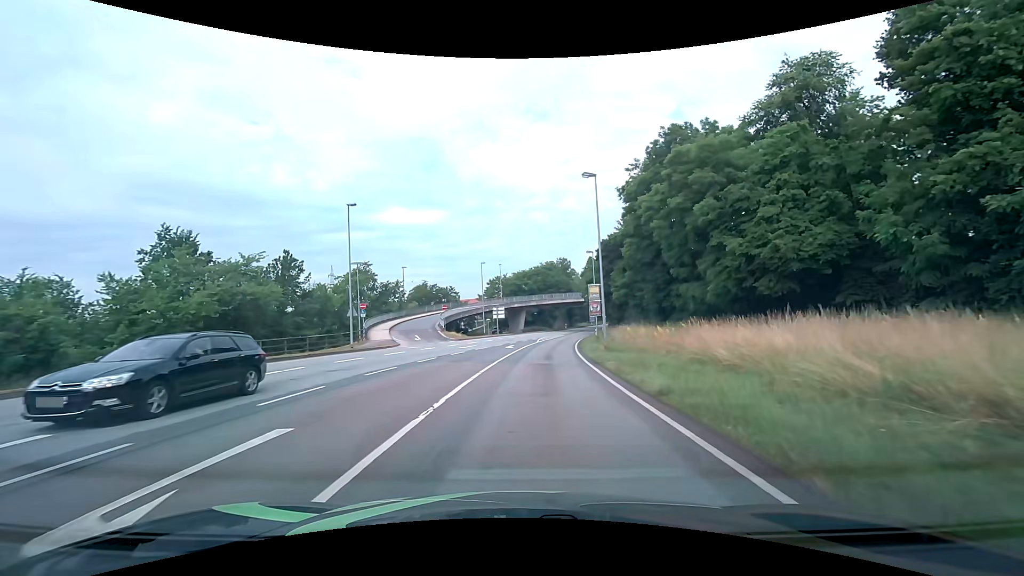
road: primary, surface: asphalt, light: Day
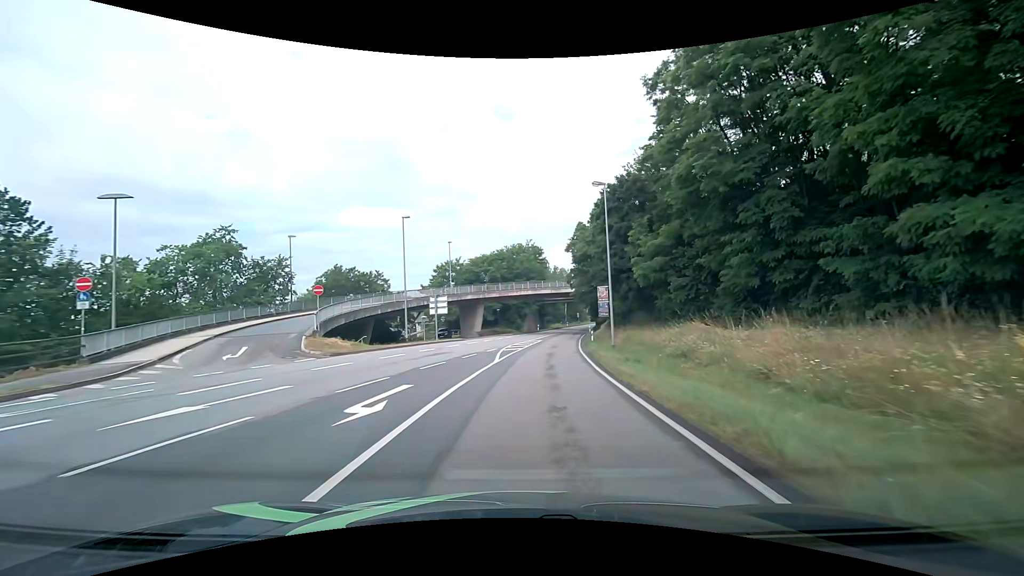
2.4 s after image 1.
(+1.4, +28.6) m; +4°
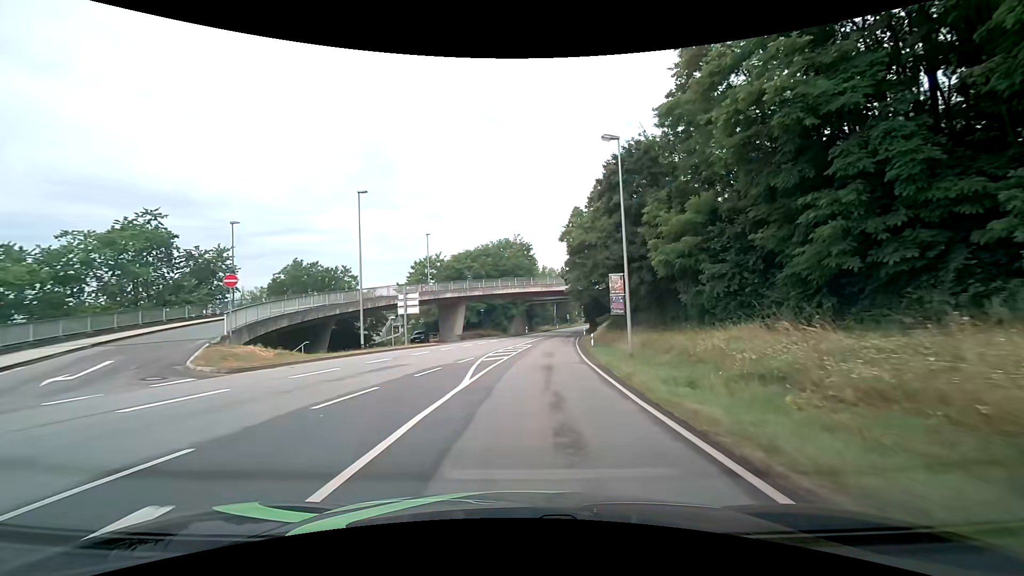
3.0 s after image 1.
(+0.1, +7.9) m; +1°
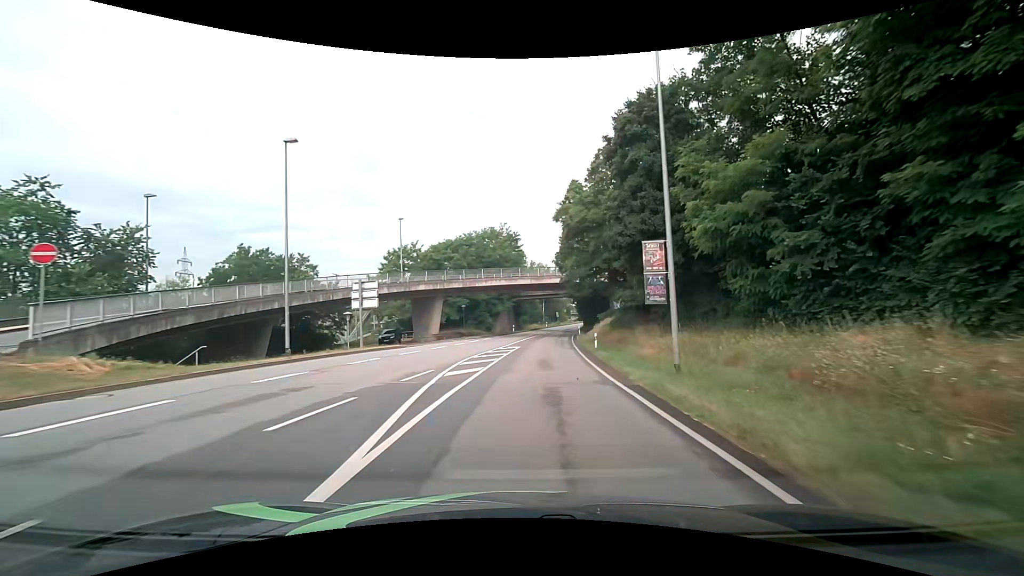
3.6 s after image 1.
(+0.1, +8.2) m; +1°
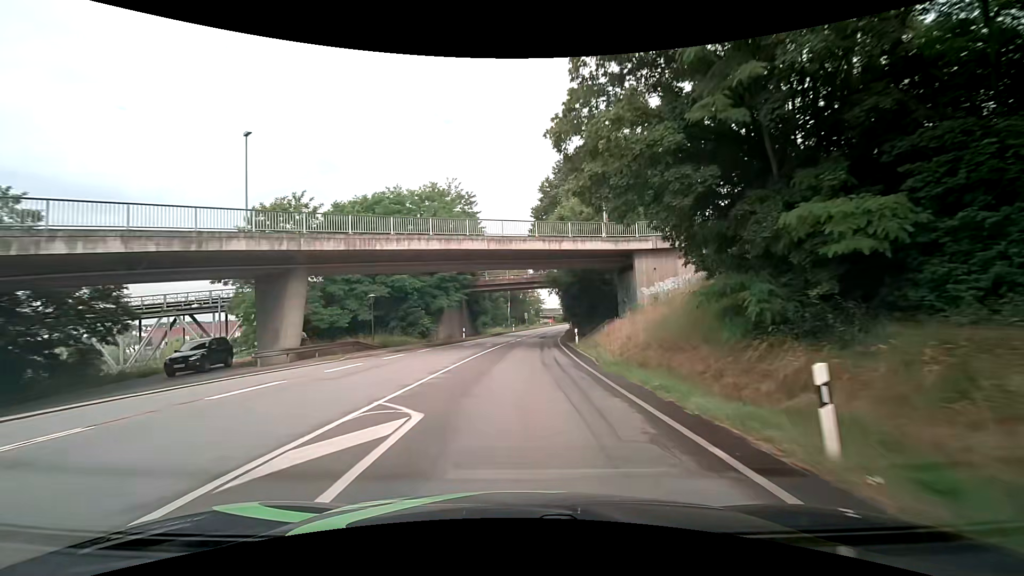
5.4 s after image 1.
(+1.1, +26.2) m; +5°
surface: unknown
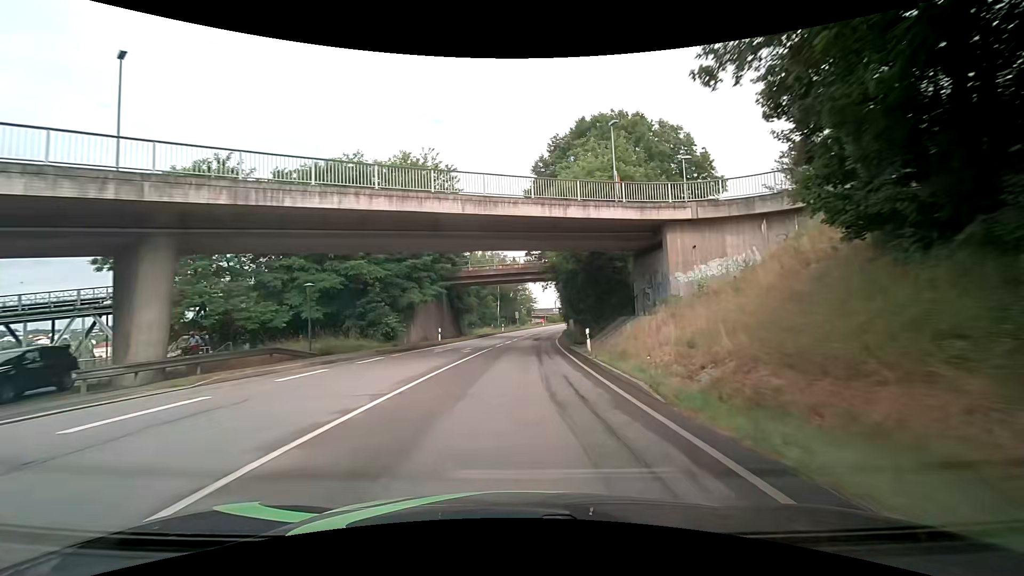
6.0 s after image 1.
(0.0, +9.2) m; +1°
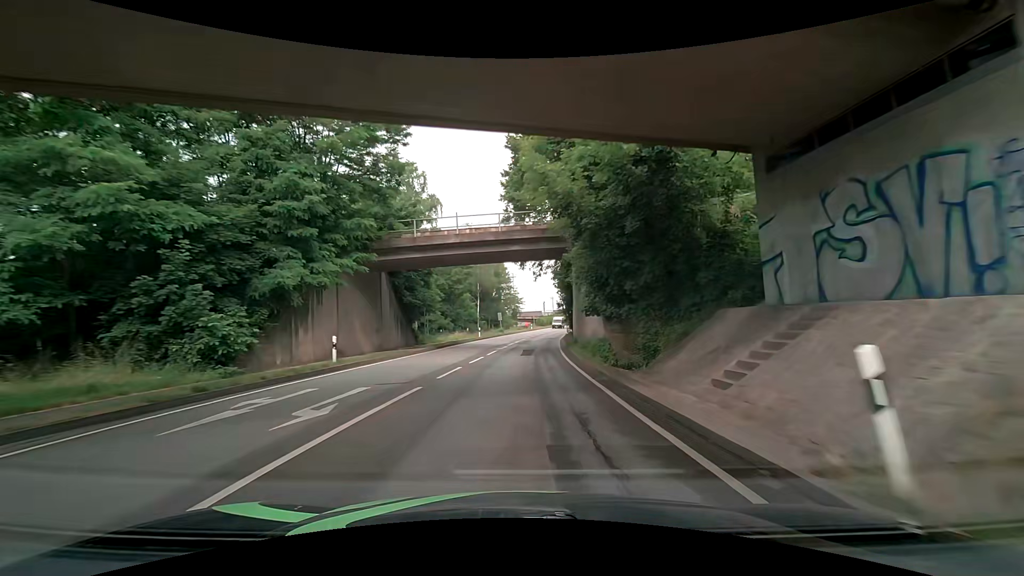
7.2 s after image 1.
(+0.2, +18.9) m; +1°
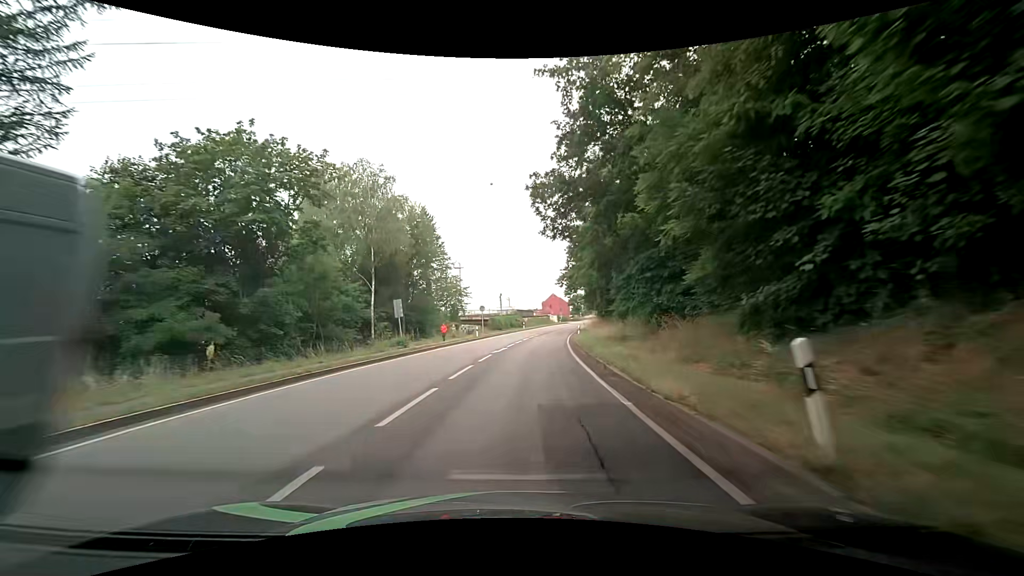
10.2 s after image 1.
(+1.8, +48.6) m; +5°
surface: asphalt
(0, +10) (0, +20) (+1, +30) (+2, +40) (+3, +50) (+5, +60) (+6, +70) (+8, +79) (+10, +89) (+13, +99) m
